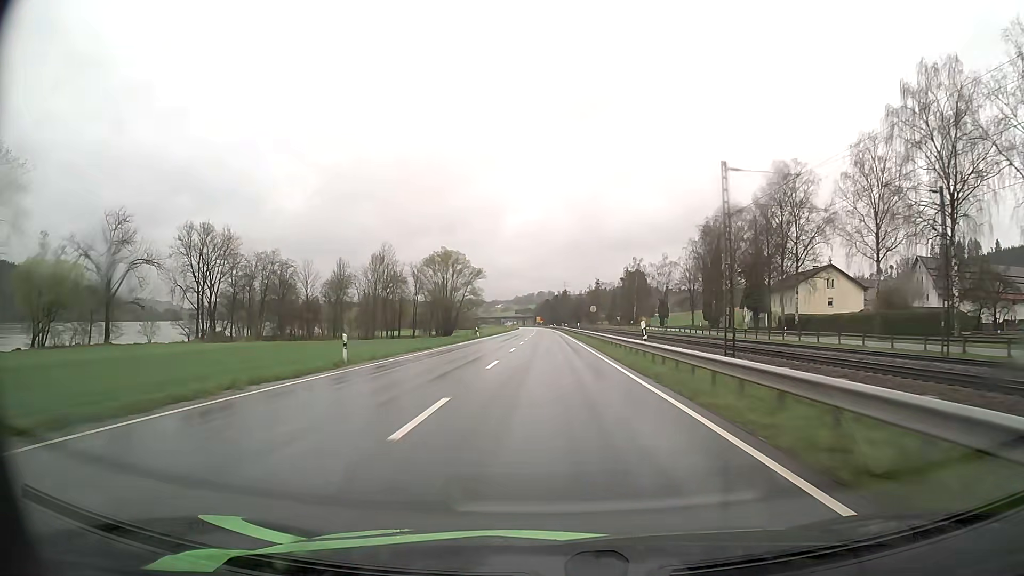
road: primary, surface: asphalt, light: Day
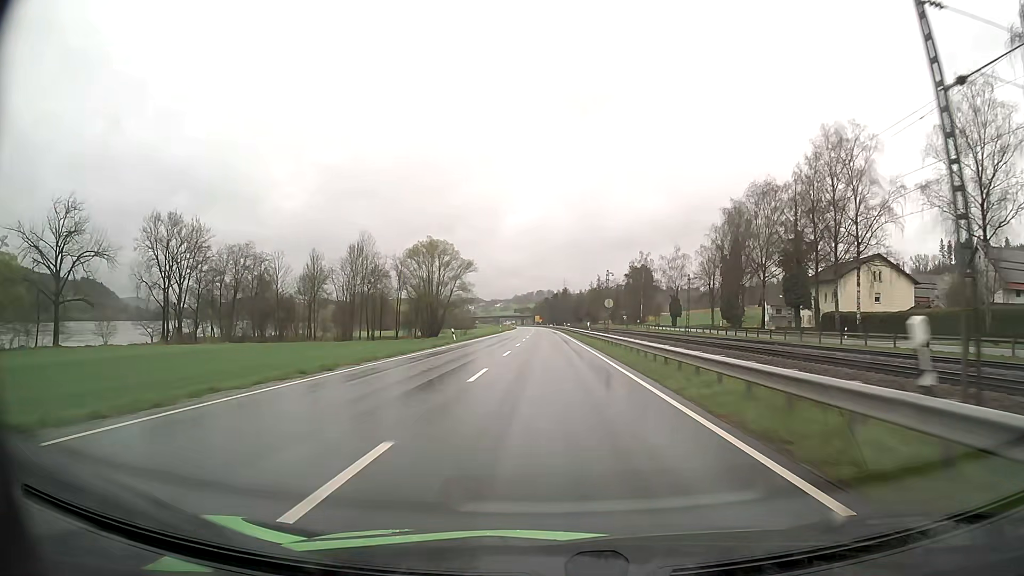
(0.0, +16.5) m; 0°
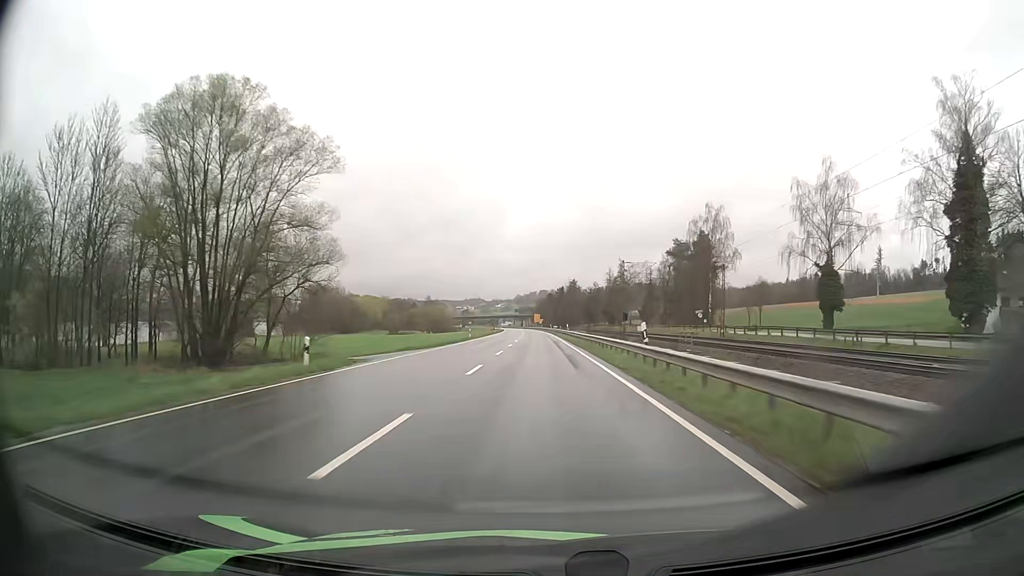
(0.0, +82.4) m; 0°
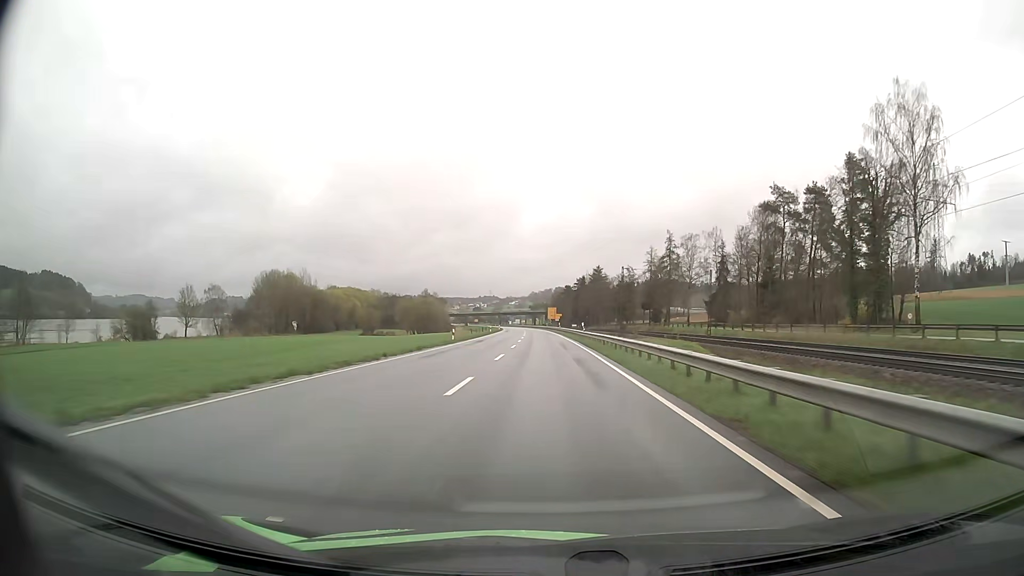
(-0.9, +66.0) m; -1°
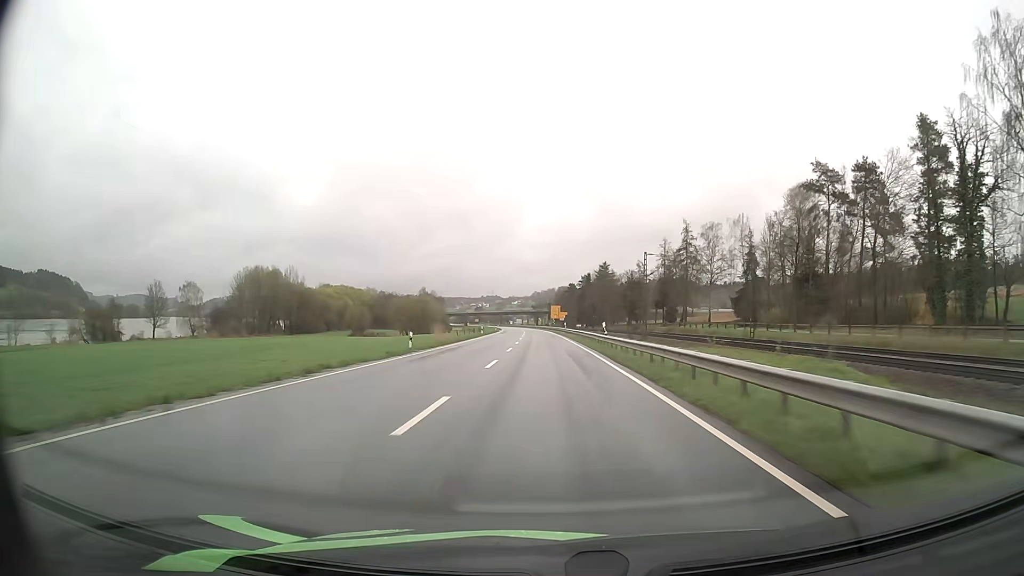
(0.0, +16.5) m; 0°
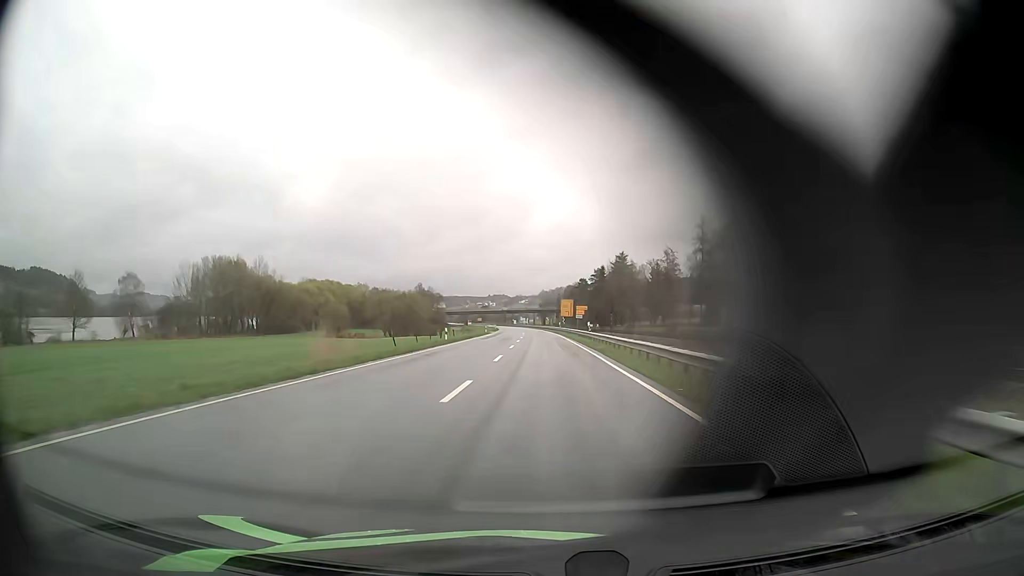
(-0.2, +33.0) m; -1°
